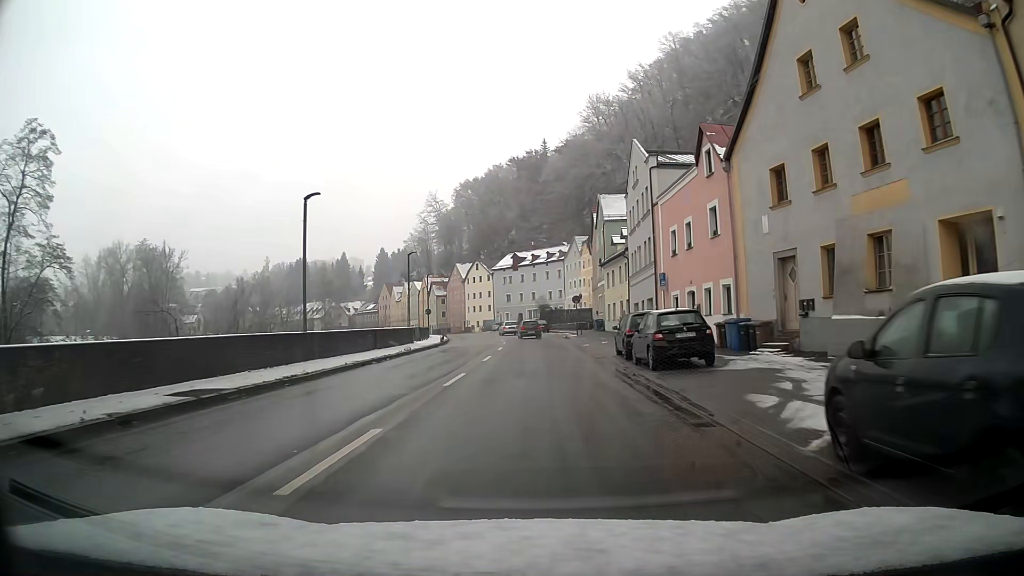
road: primary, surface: asphalt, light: Day
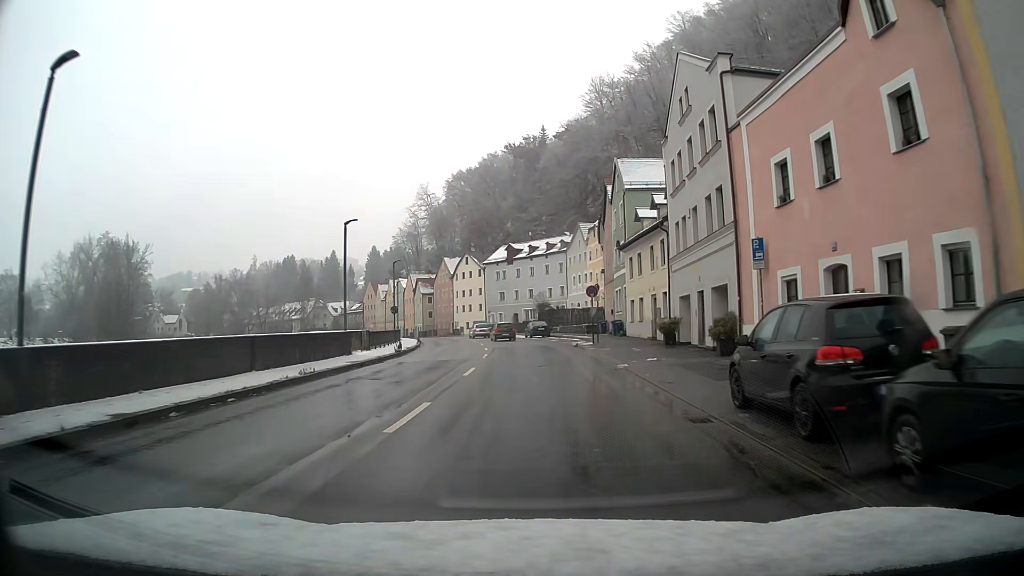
(0.0, +14.9) m; 0°
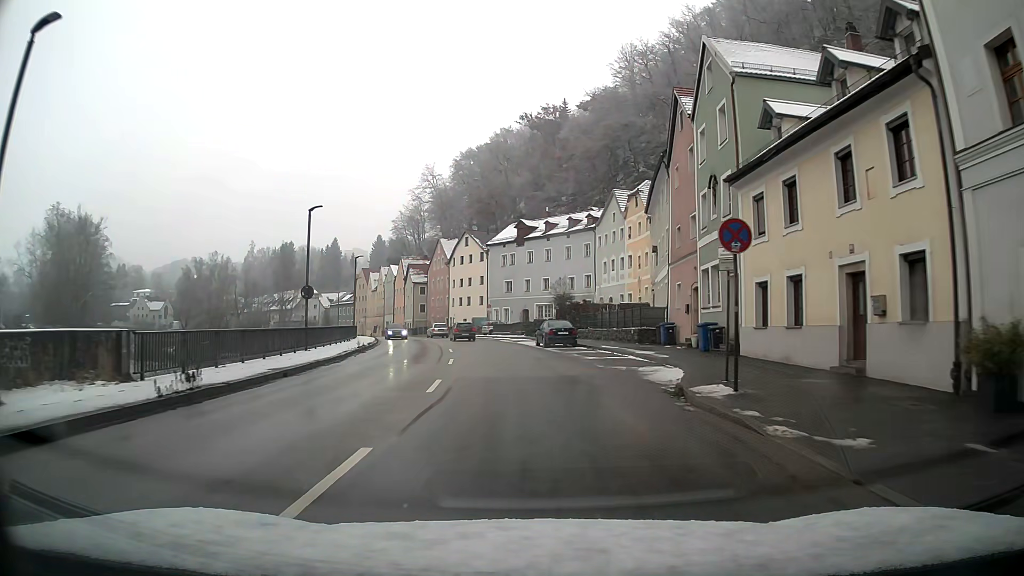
(-0.3, +22.3) m; -2°
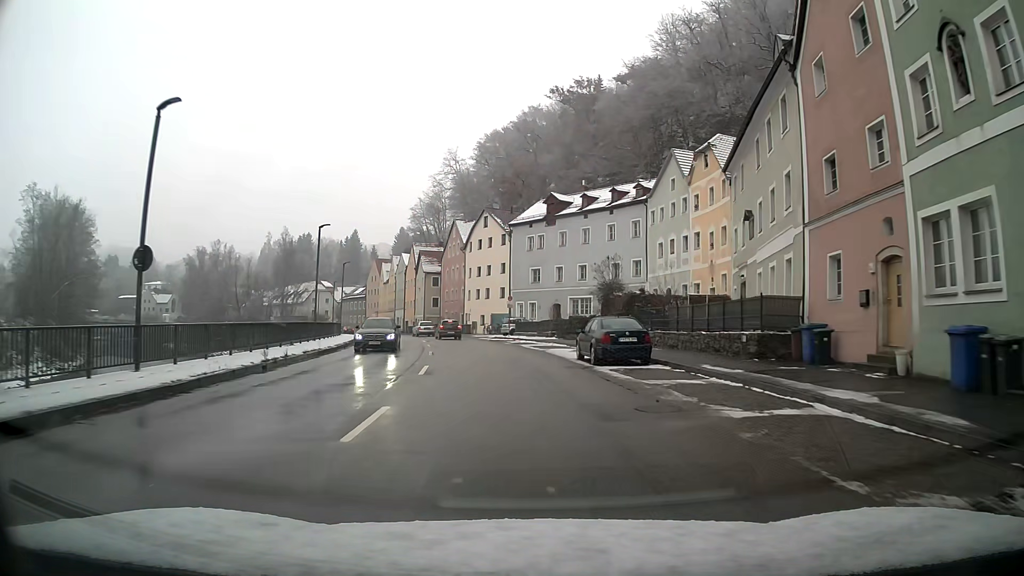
(-0.3, +14.9) m; -3°
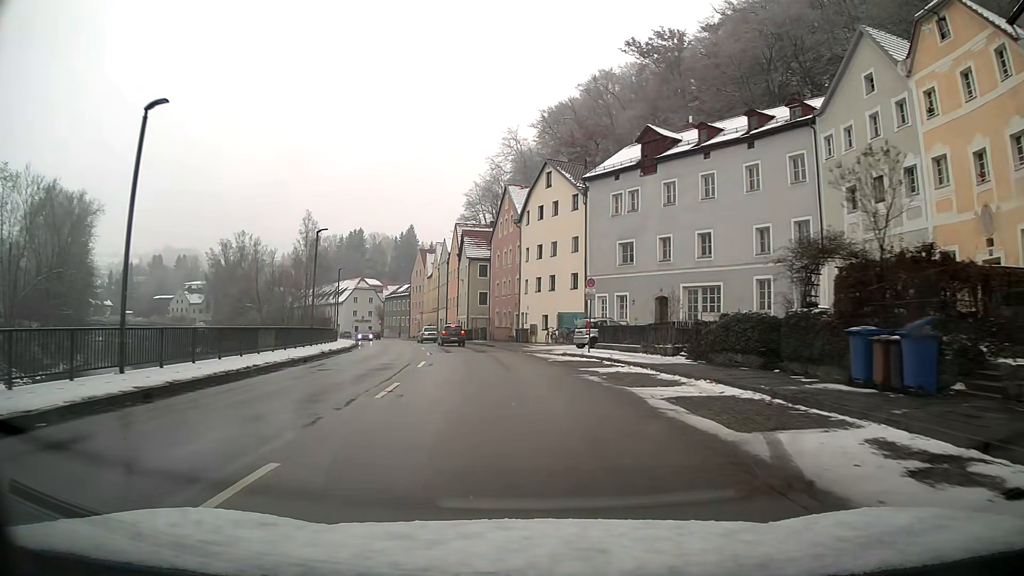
(-1.1, +22.5) m; -6°
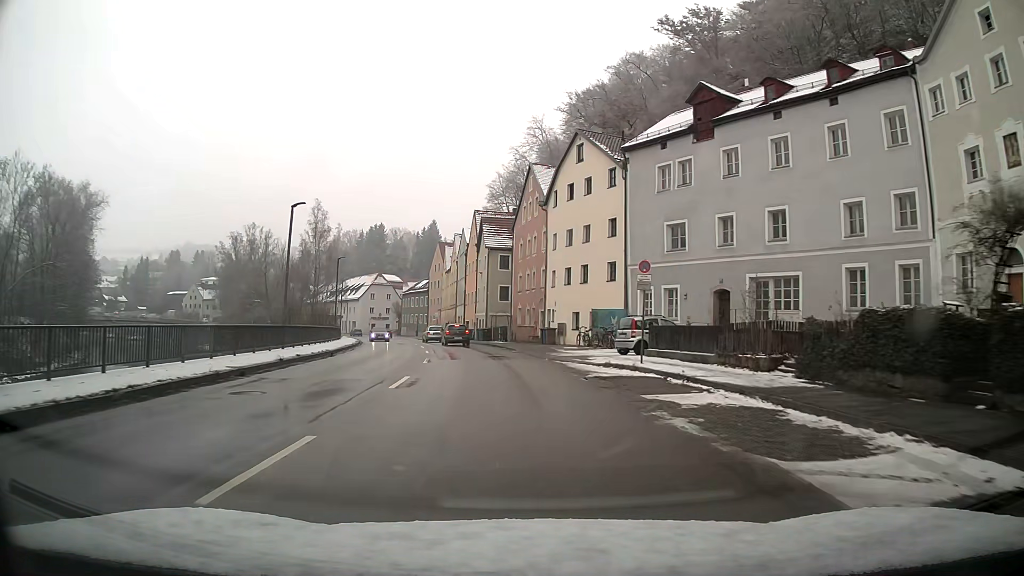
(-0.1, +7.5) m; -2°
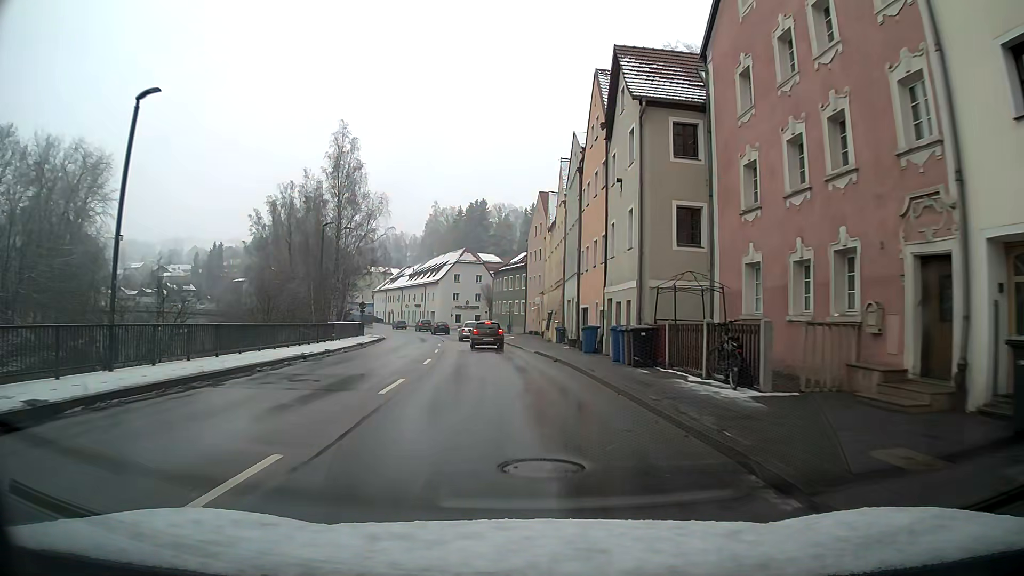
(-3.3, +37.3) m; -10°
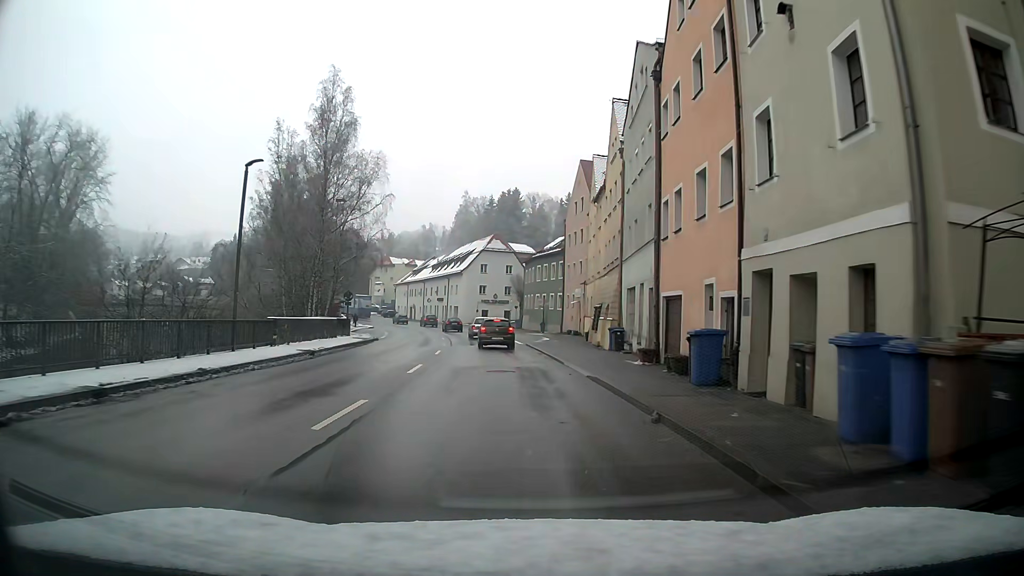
(-0.3, +13.5) m; -3°
(0, +10) (-1, +20) (-1, +30) (-2, +40) (-4, +50) (-6, +60) (-8, +69) (-11, +79) (-14, +88) (-18, +97) m
